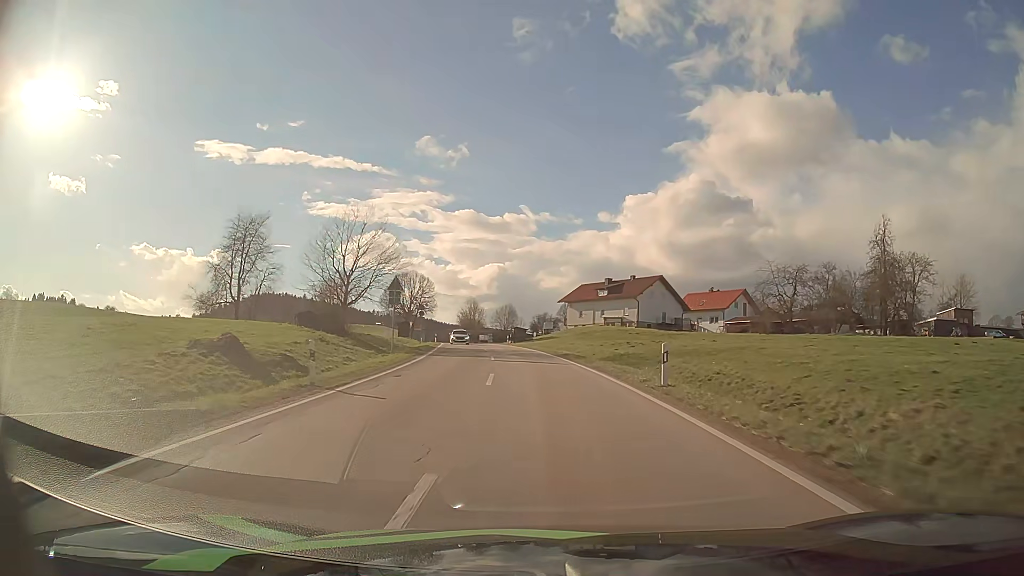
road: secondary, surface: asphalt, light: Day
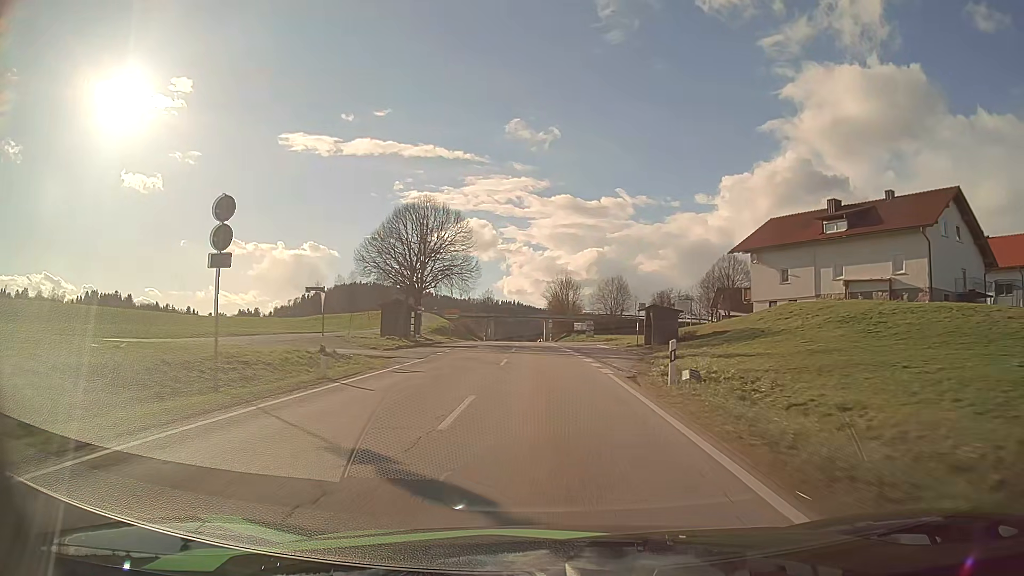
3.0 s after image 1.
(-4.7, +60.8) m; -9°
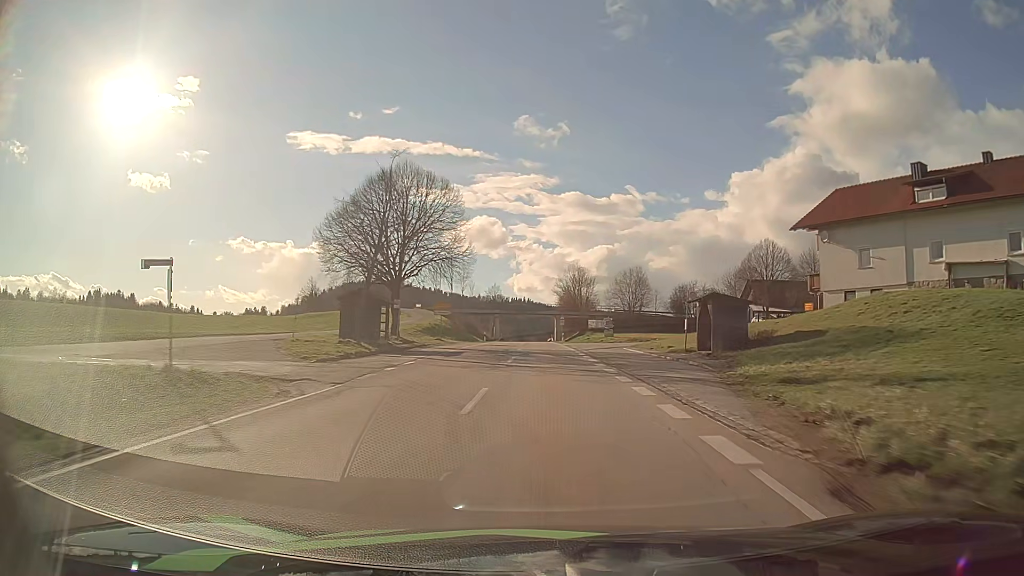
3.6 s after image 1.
(-0.1, +12.2) m; -1°
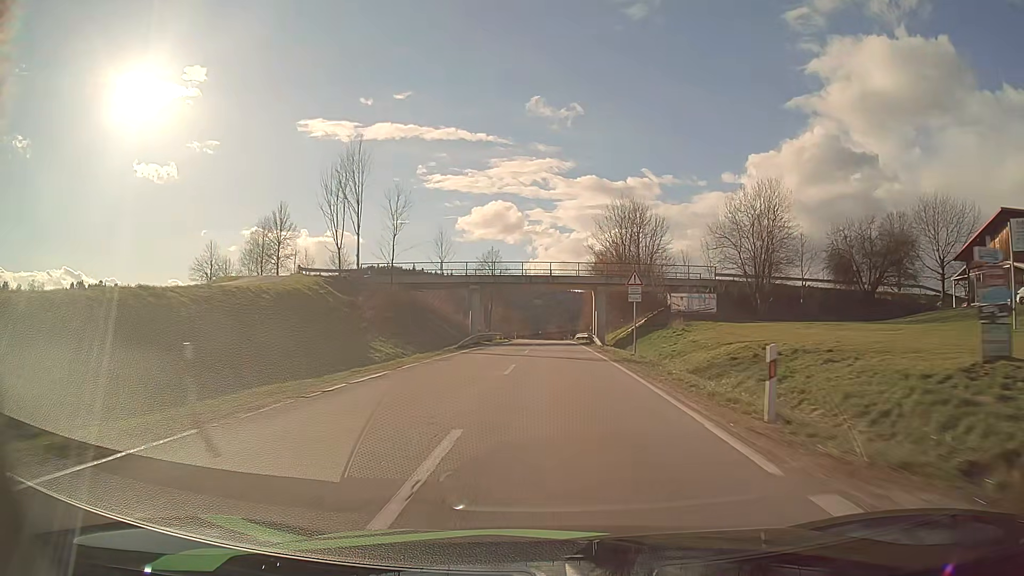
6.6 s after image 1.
(-1.1, +60.2) m; -2°
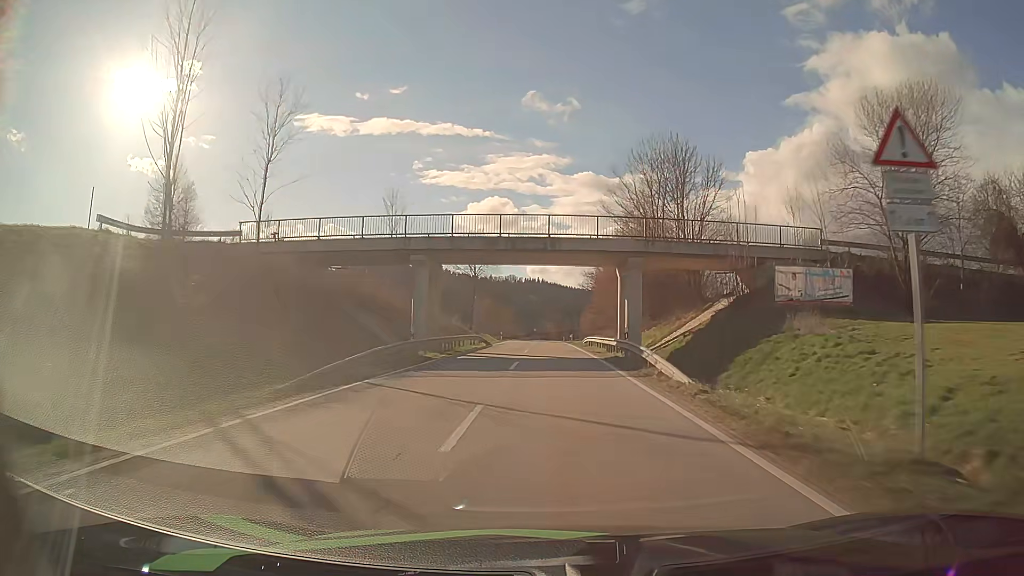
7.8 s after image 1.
(0.0, +23.8) m; 0°
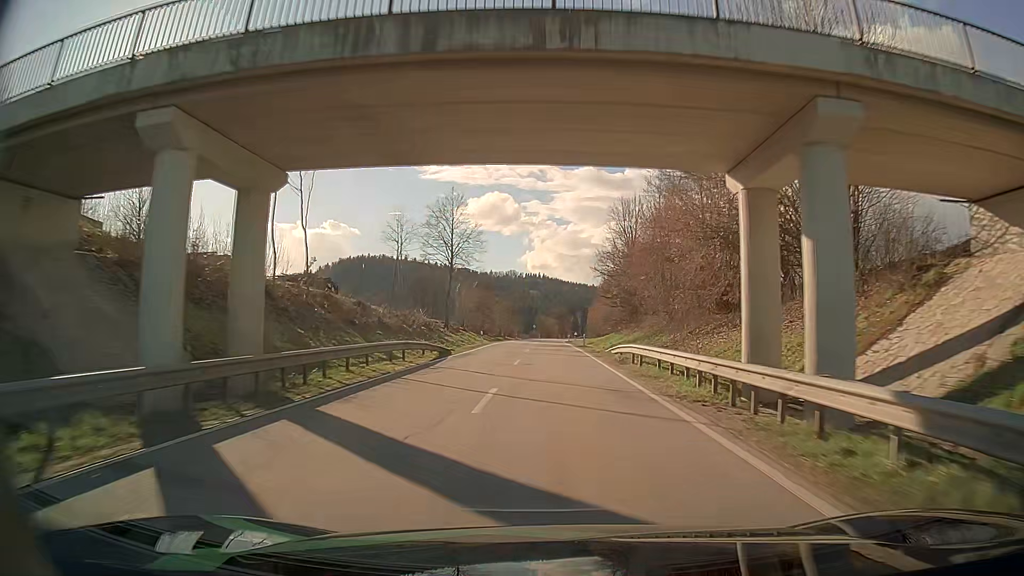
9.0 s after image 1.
(0.0, +23.8) m; 0°
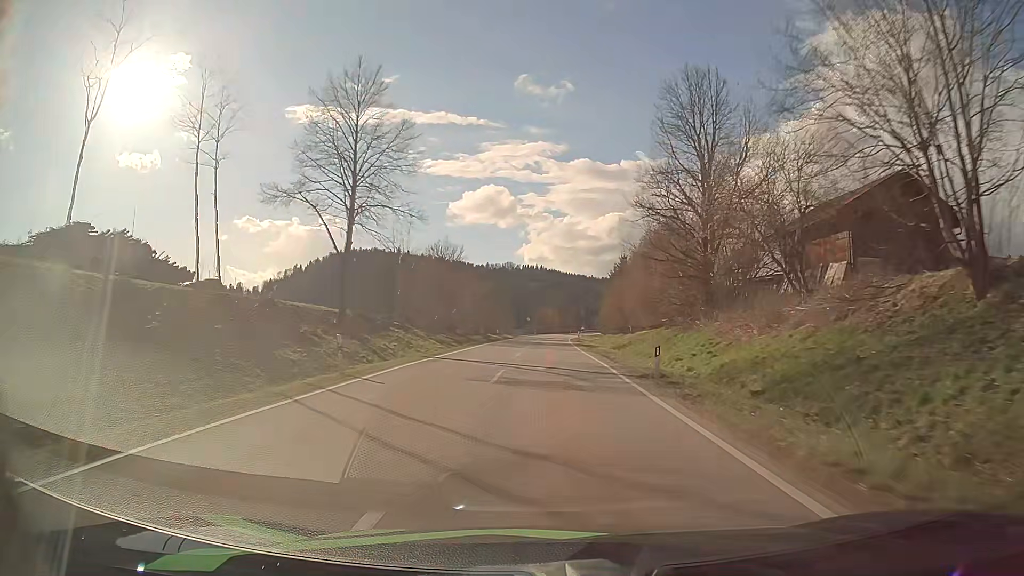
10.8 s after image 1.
(+0.2, +36.0) m; 0°
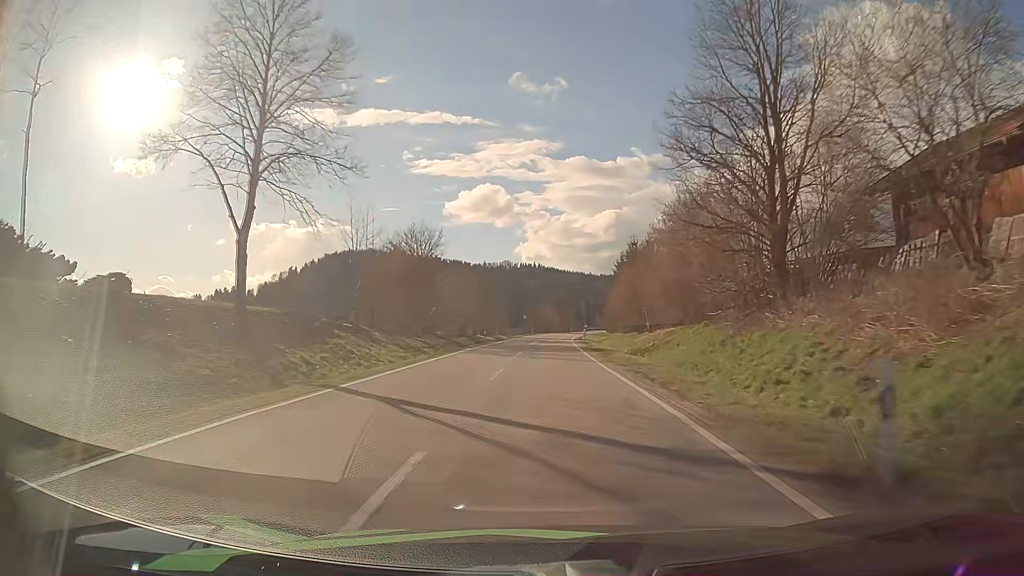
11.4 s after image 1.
(+0.1, +12.1) m; 0°
(0, +10) (0, +20) (0, +30) (0, +40) (0, +50) (0, +60) (0, +70) (+1, +80) (+1, +90) (+2, +100) m
